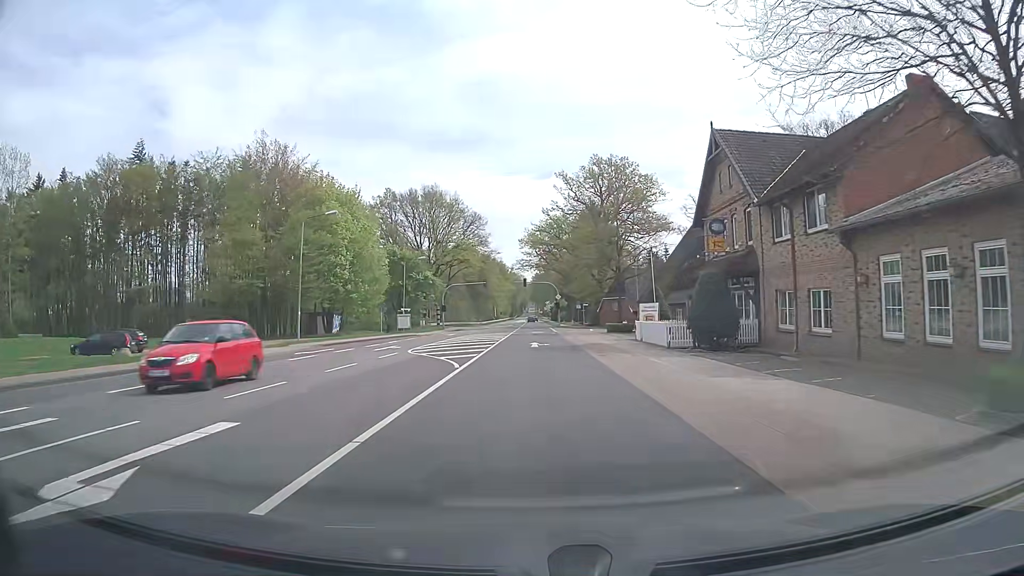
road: primary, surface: asphalt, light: Day
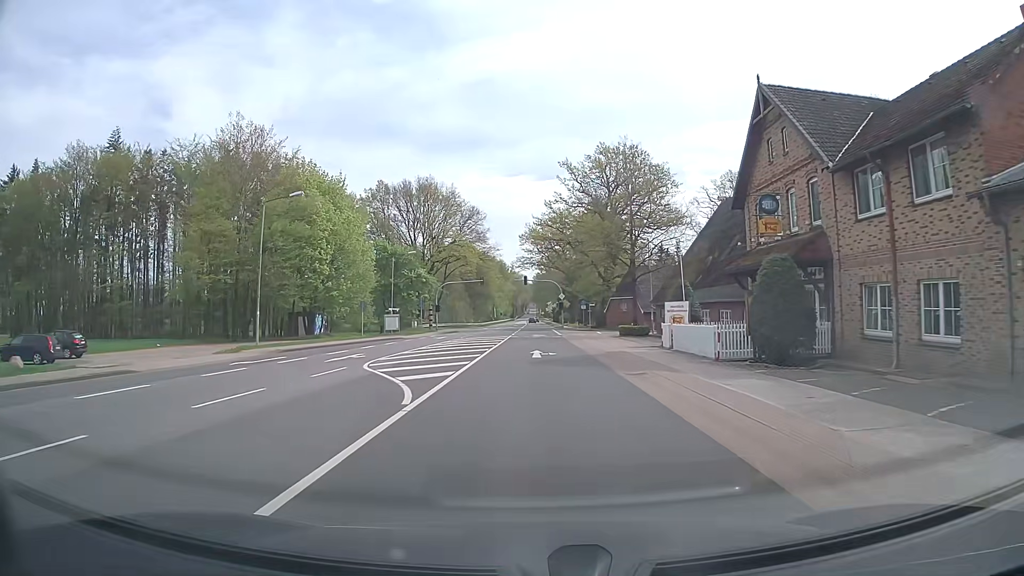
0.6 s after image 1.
(0.0, +7.5) m; 0°
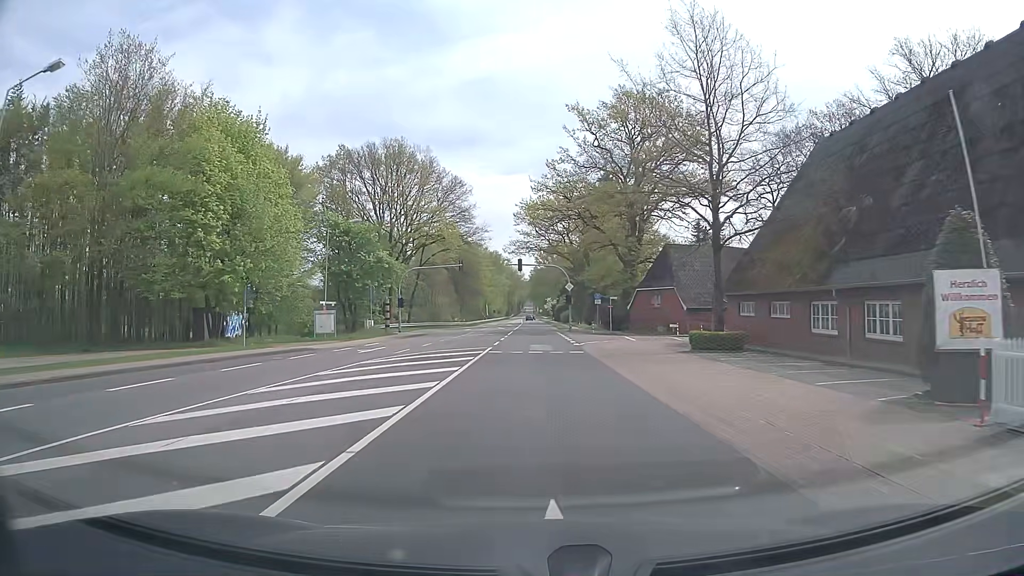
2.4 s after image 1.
(+0.1, +23.1) m; +1°
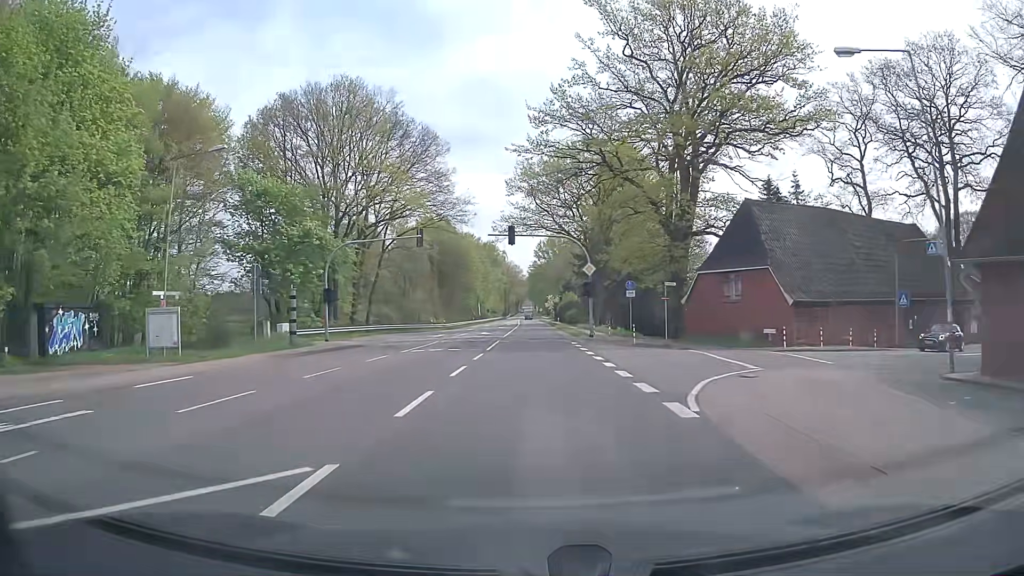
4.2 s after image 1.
(-0.1, +23.2) m; 0°
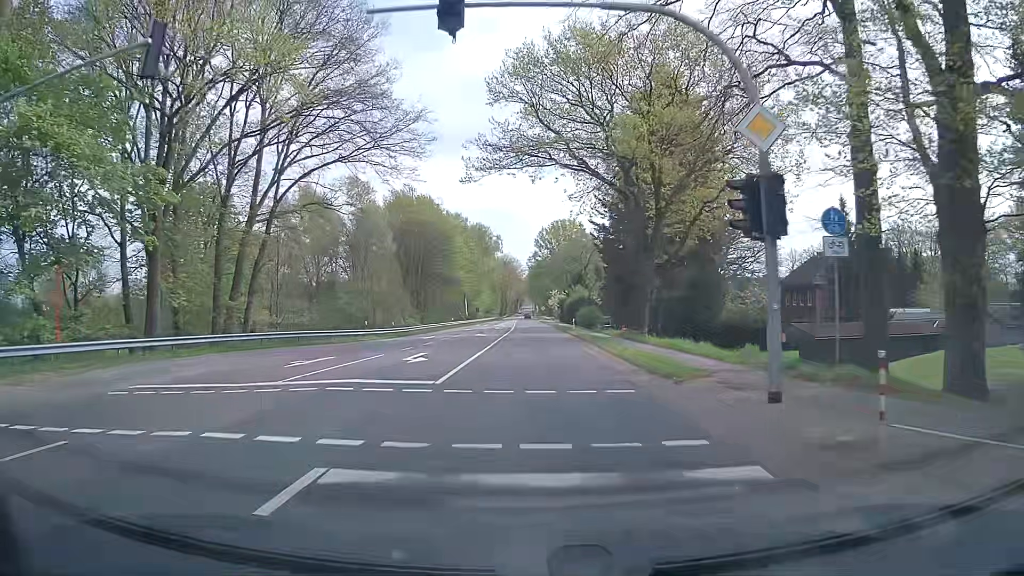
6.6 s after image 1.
(-0.1, +30.9) m; 0°
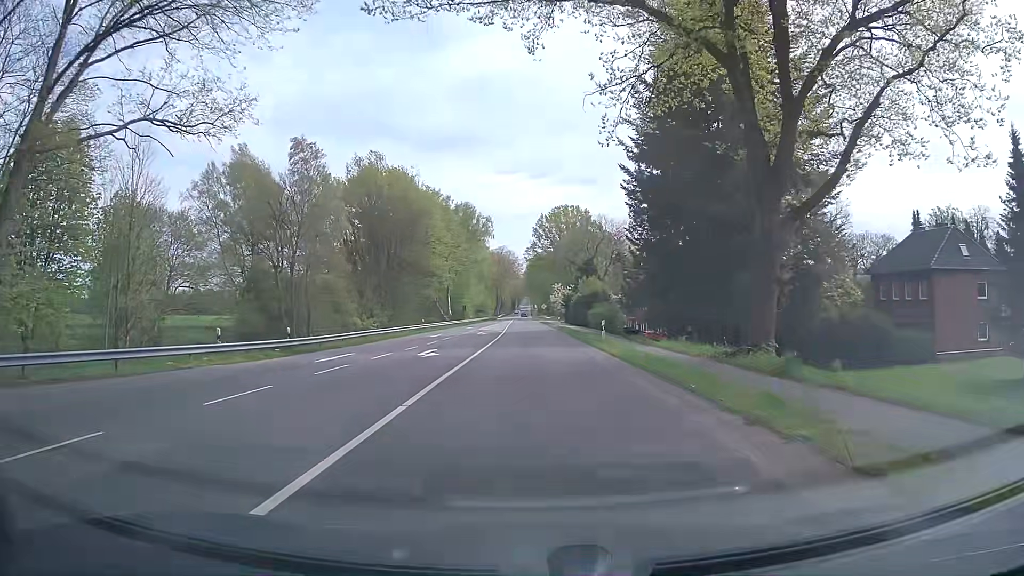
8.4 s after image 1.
(0.0, +22.9) m; 0°
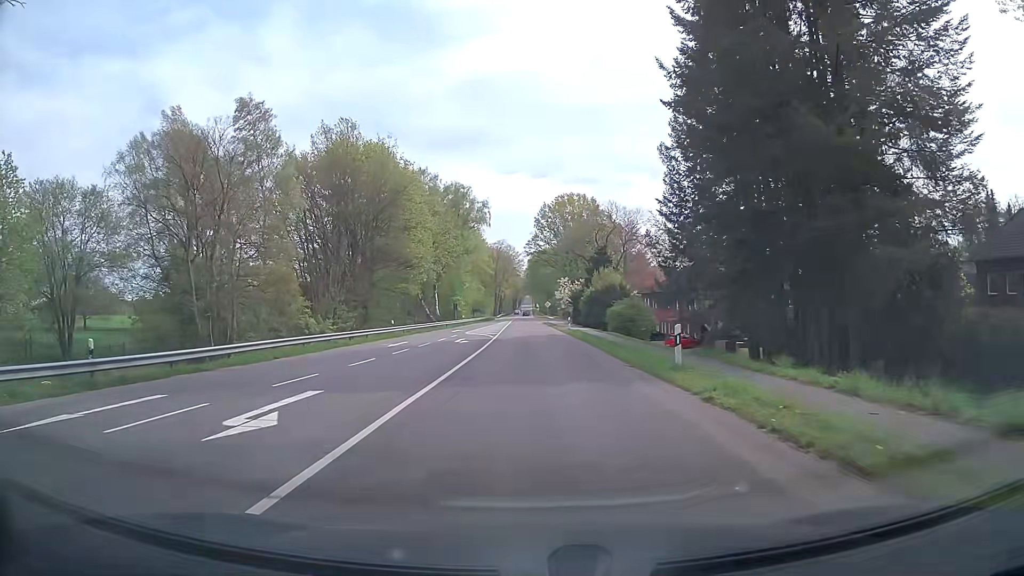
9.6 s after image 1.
(0.0, +15.2) m; 0°
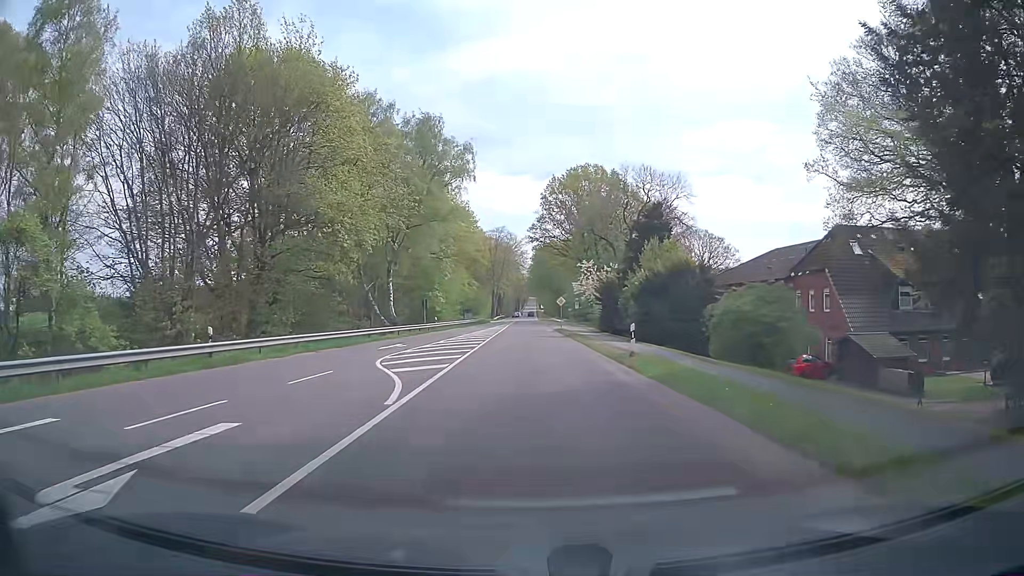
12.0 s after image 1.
(-0.4, +30.4) m; 0°
(0, +10) (0, +20) (0, +30) (0, +40) (-1, +50) (-1, +60) (-1, +70) (-1, +80) (-1, +90) (-1, +100) m
